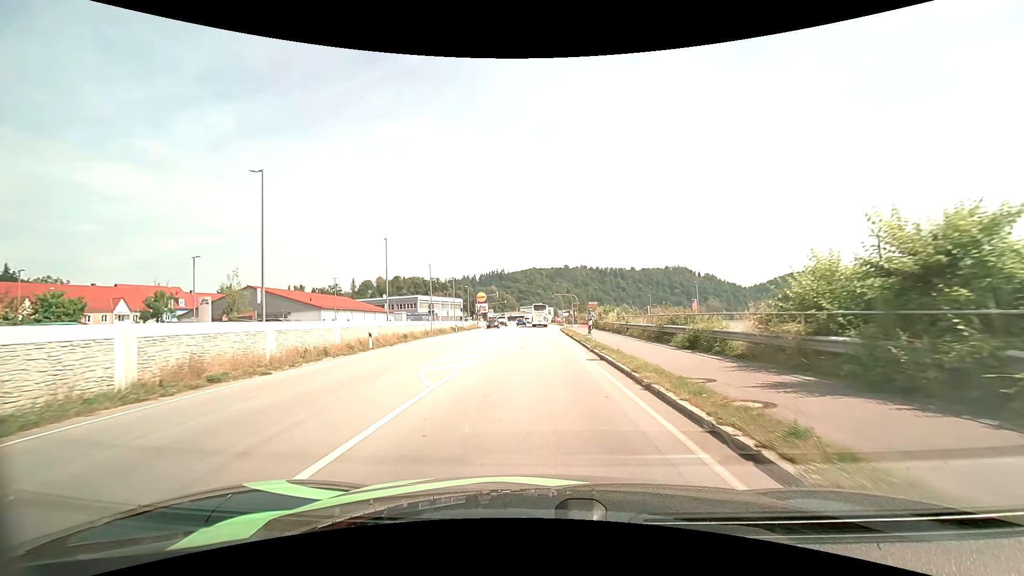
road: primary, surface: asphalt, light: Day
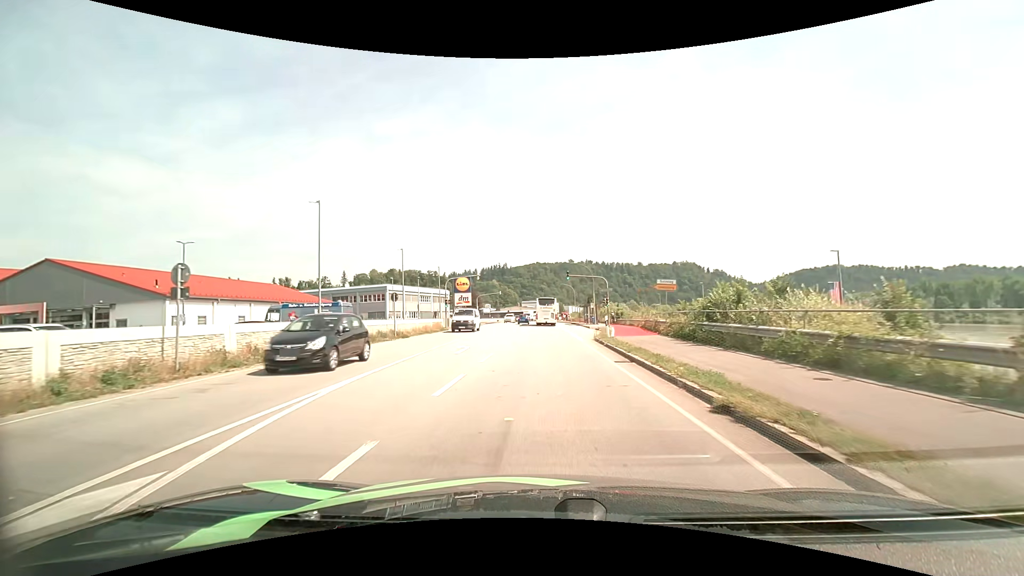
(-0.2, +32.2) m; 0°
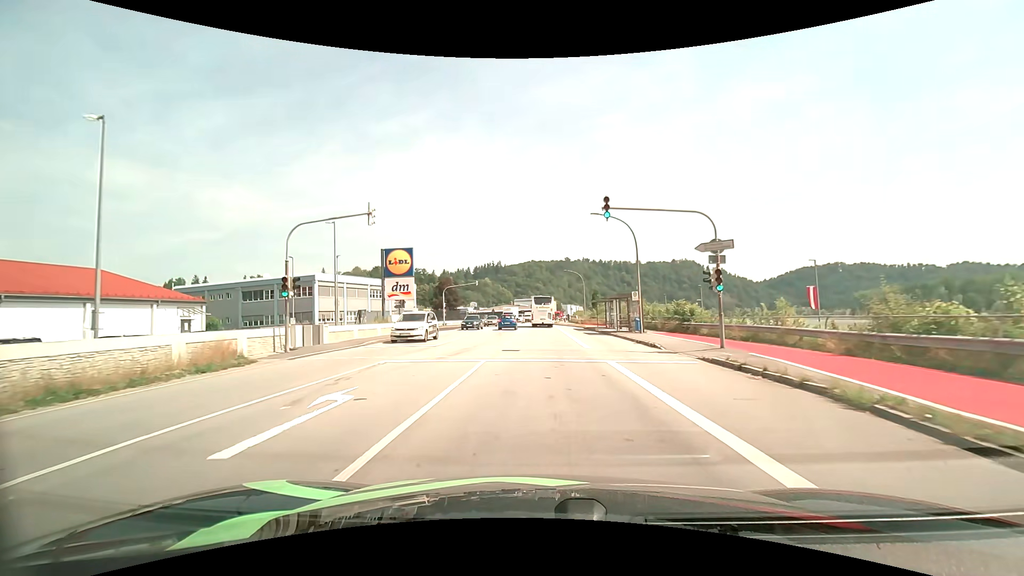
(+0.1, +32.6) m; 0°
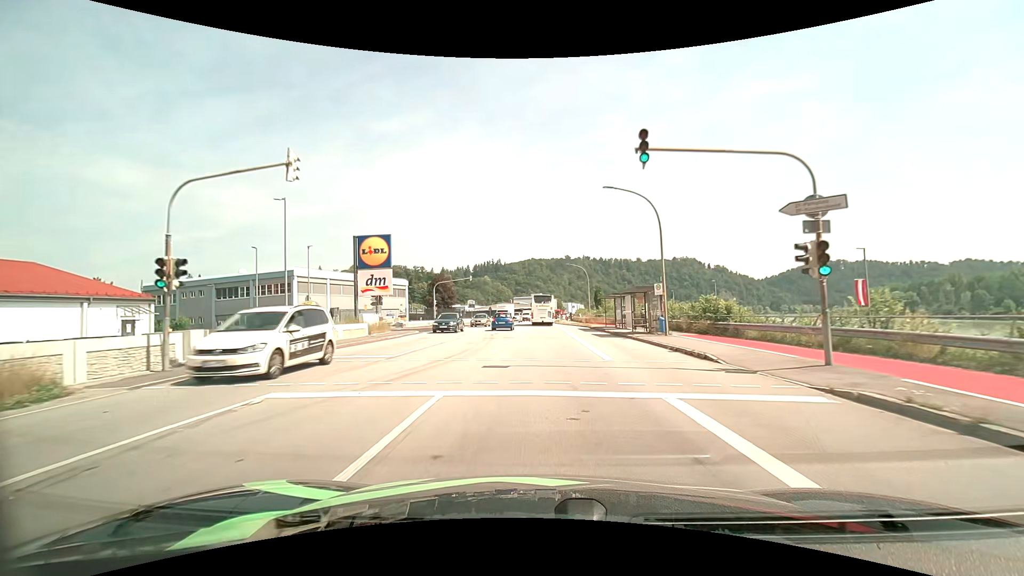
(0.0, +6.6) m; 0°
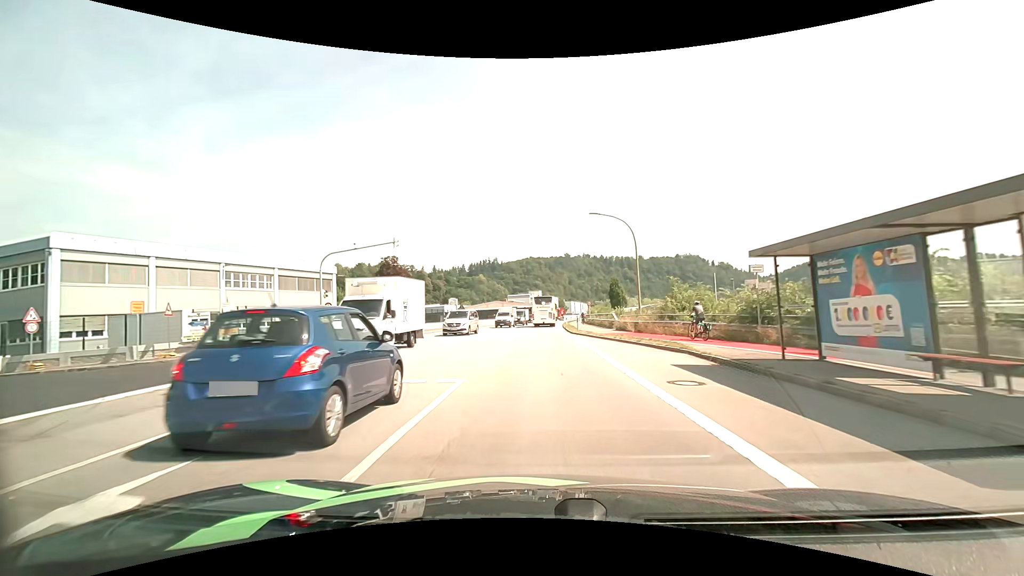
(0.0, +34.6) m; 0°
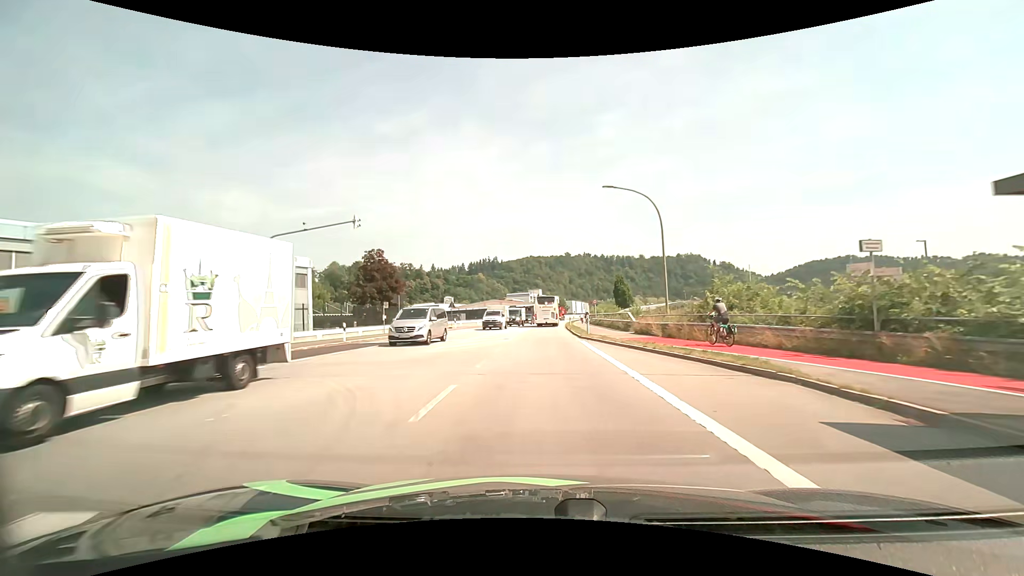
(0.0, +7.0) m; 0°
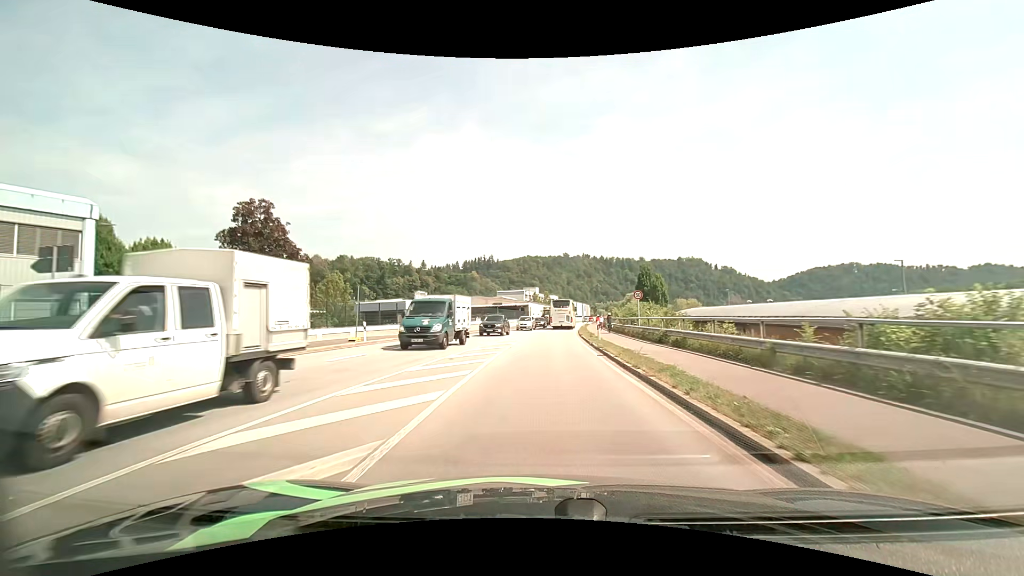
(+0.1, +28.2) m; 0°
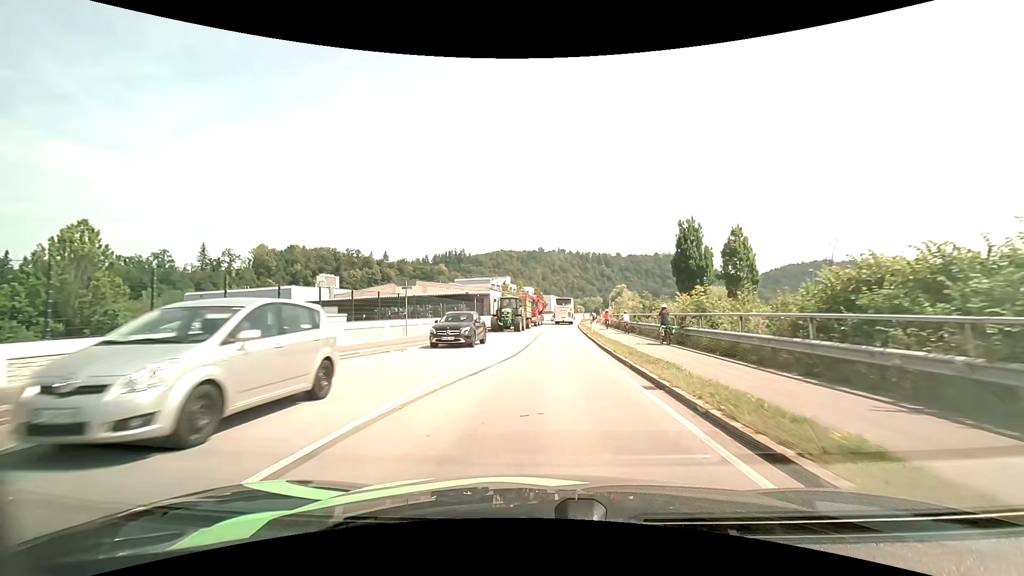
(+0.8, +35.3) m; +3°
(0, +10) (0, +20) (+1, +30) (+1, +40) (+2, +50) (+3, +60) (+3, +70) (+4, +80) (+5, +90) (+6, +100) m
